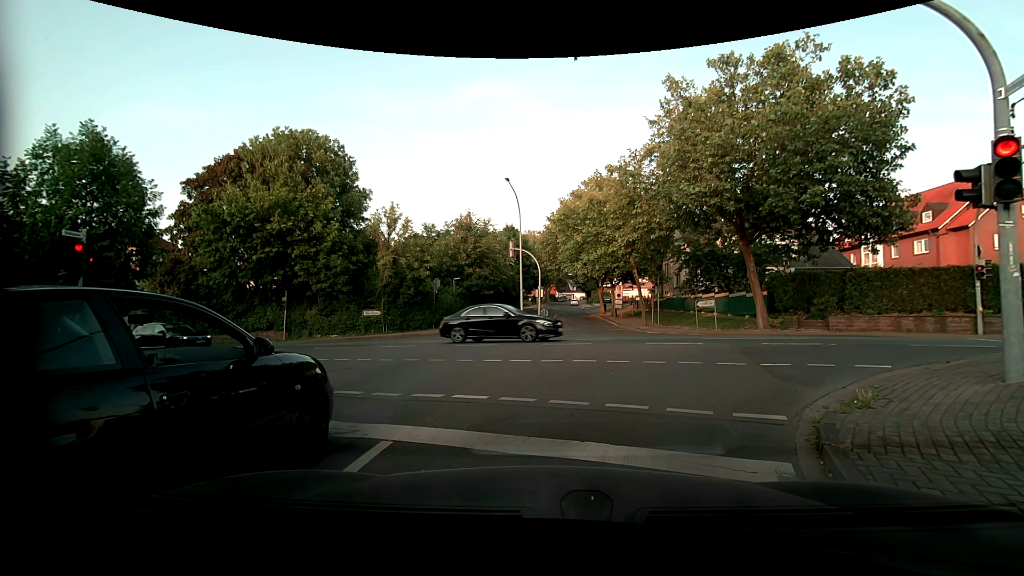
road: residential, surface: asphalt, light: Day
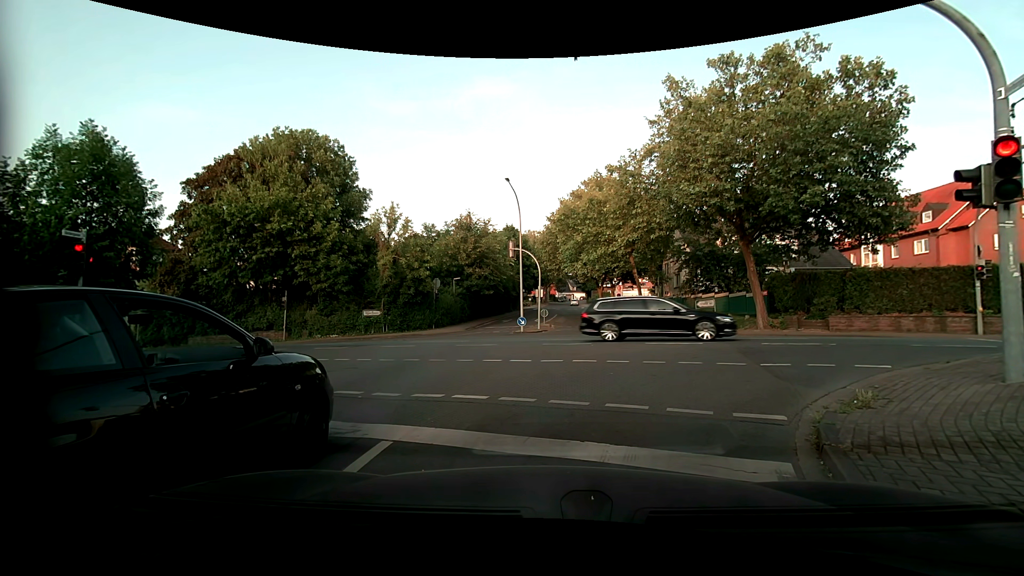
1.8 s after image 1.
(0.0, 0.0) m; 0°
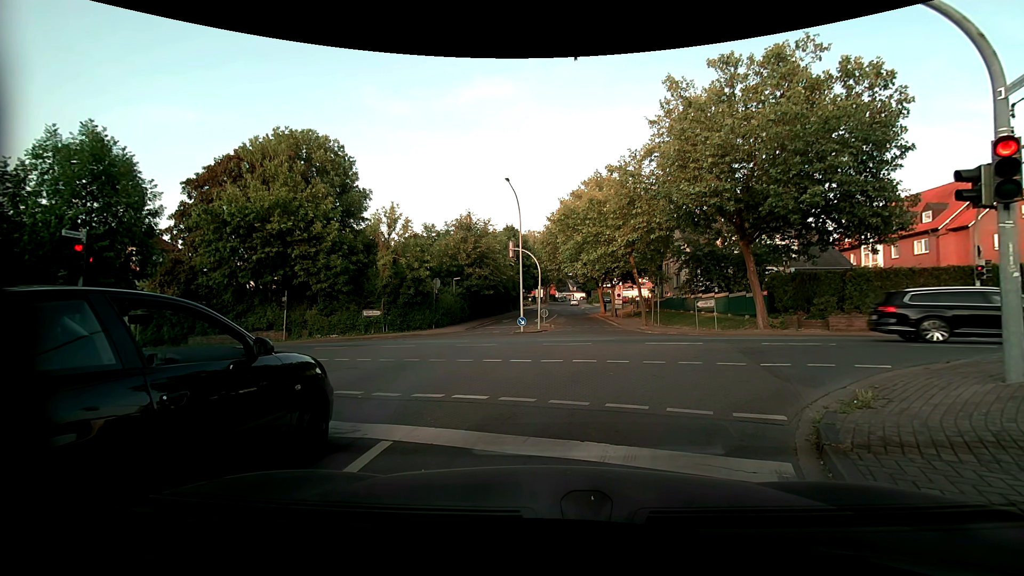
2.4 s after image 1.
(0.0, 0.0) m; 0°
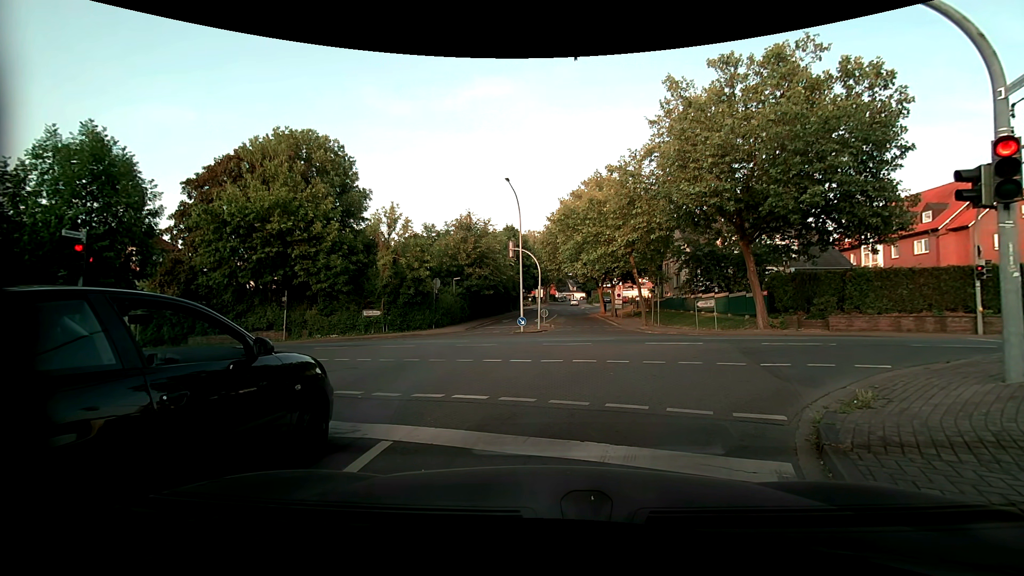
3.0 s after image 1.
(0.0, 0.0) m; 0°
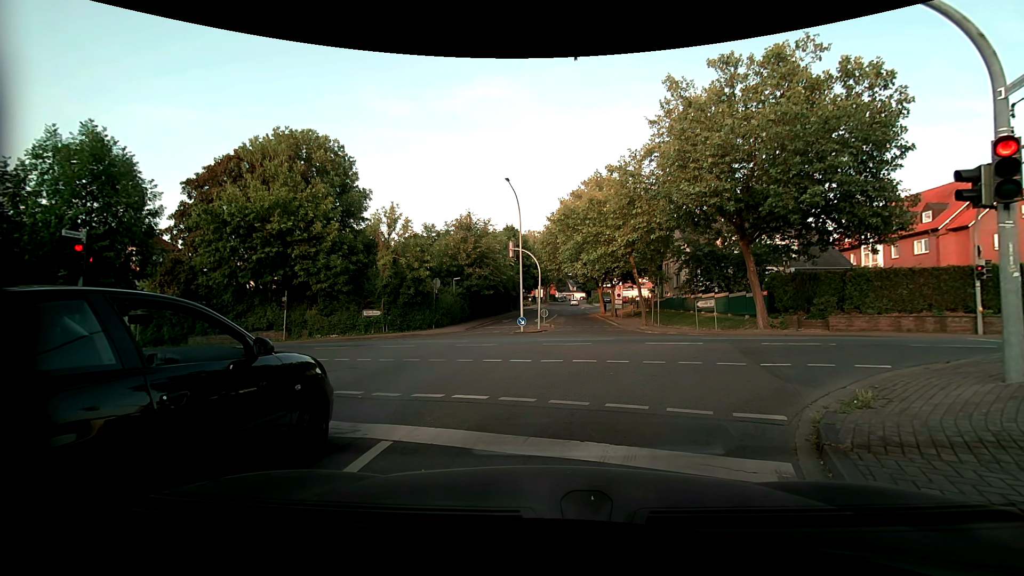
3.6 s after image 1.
(0.0, 0.0) m; 0°
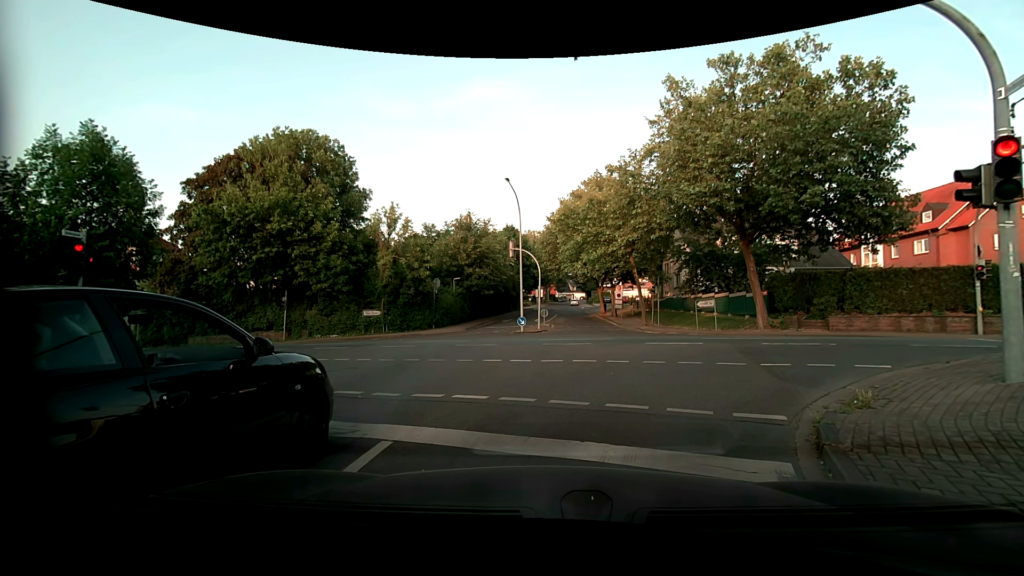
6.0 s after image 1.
(0.0, 0.0) m; 0°
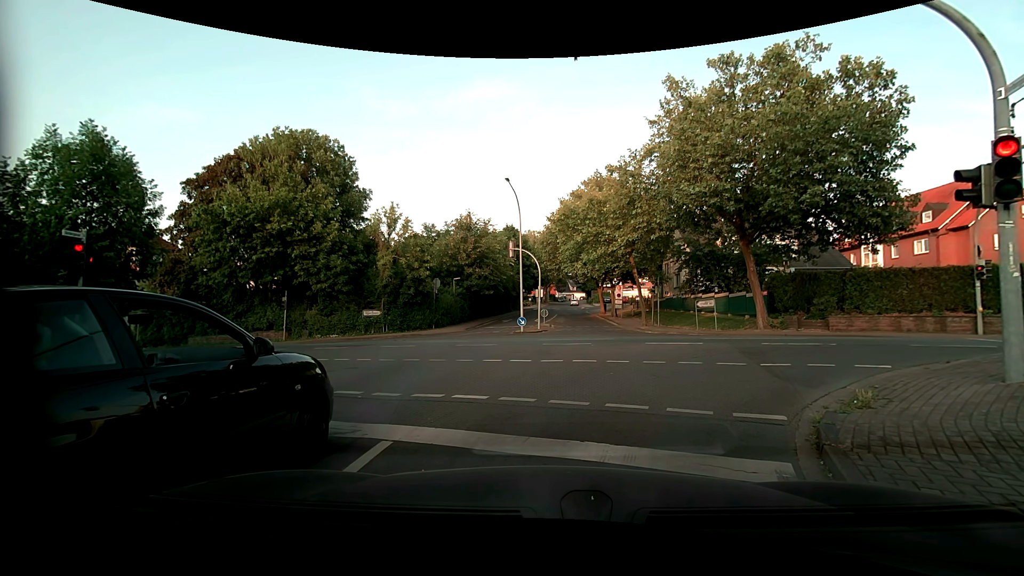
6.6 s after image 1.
(0.0, 0.0) m; 0°
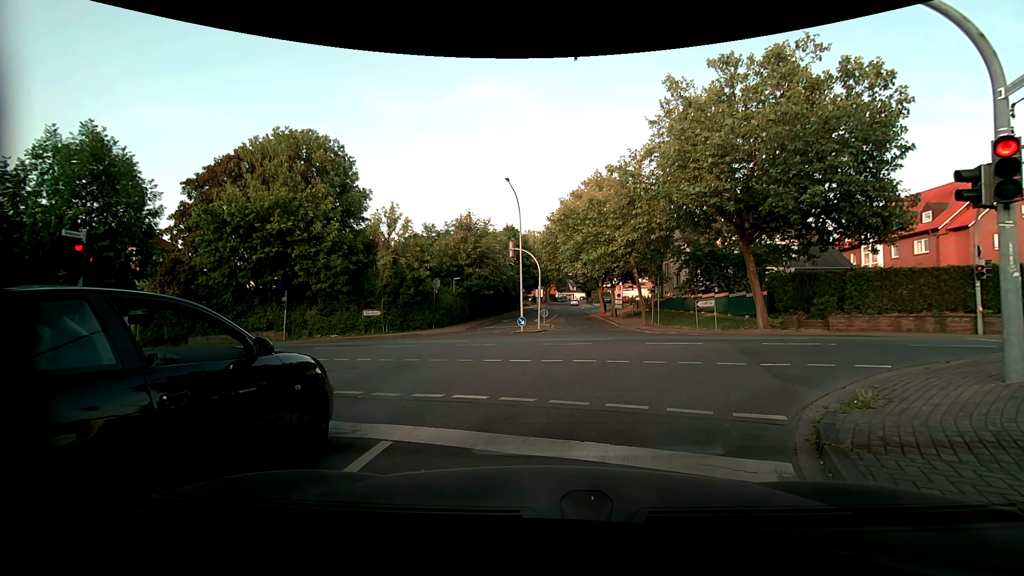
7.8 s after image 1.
(0.0, 0.0) m; 0°
